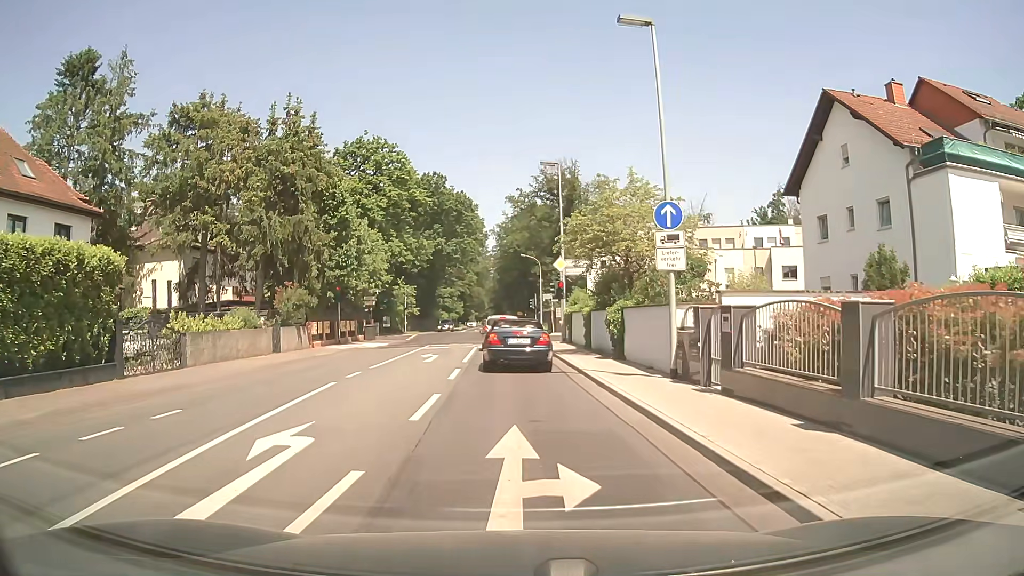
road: secondary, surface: asphalt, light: Day
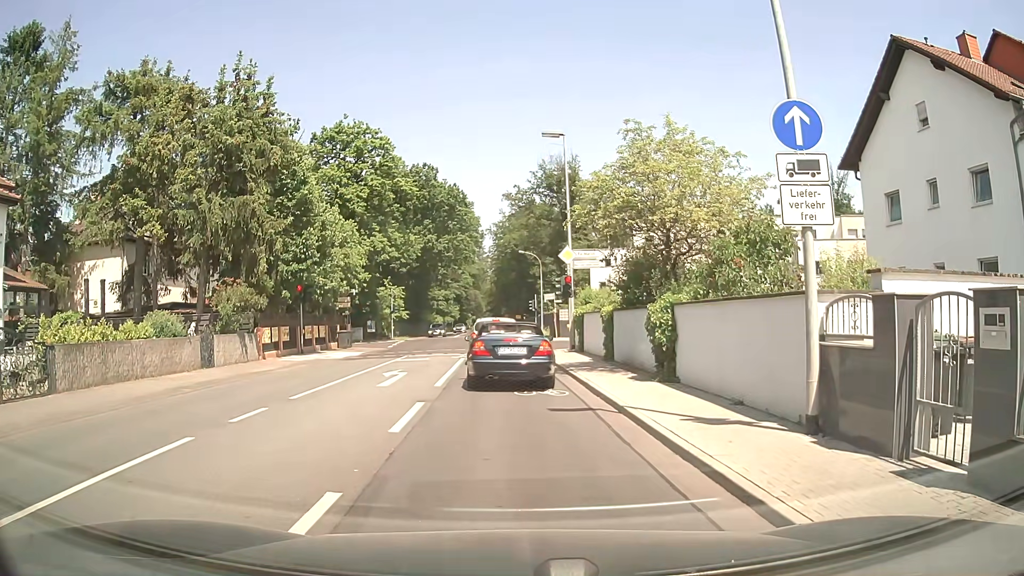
(-0.1, +6.3) m; -2°
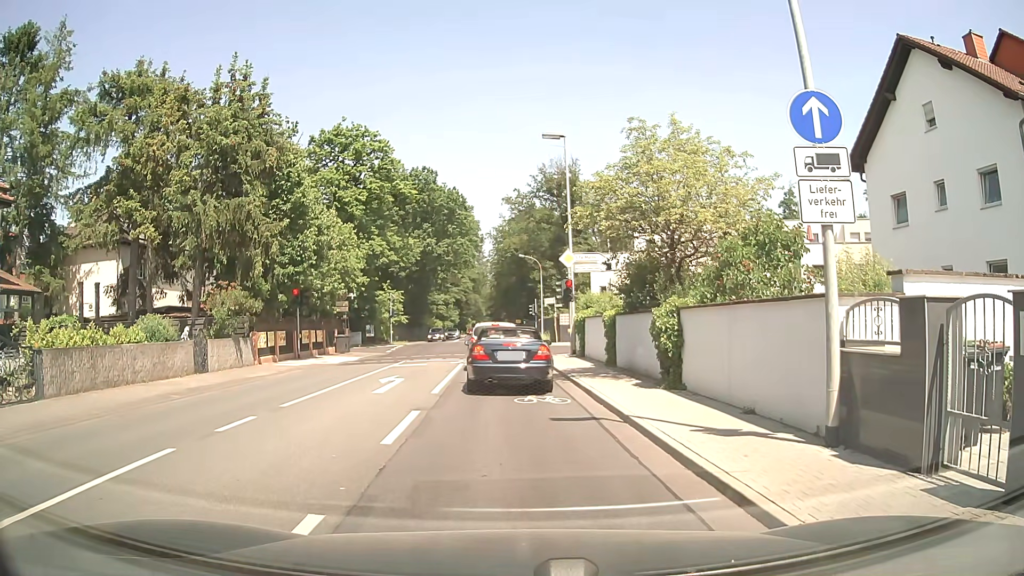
(0.0, +0.5) m; 0°
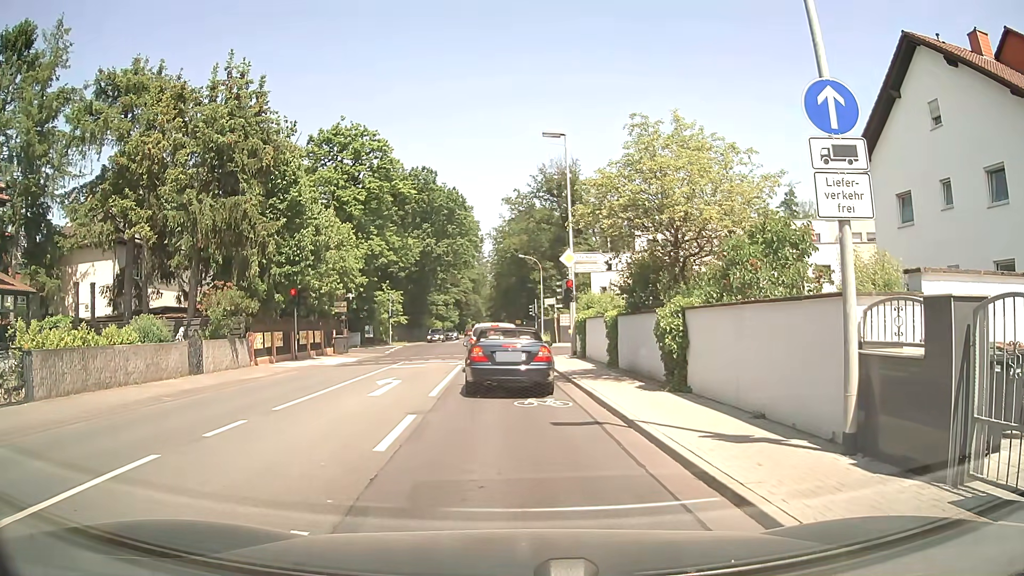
(0.0, +0.4) m; 0°
(0, +10) (0, +20) (0, +30) (-1, +40) (0, +50) (0, +60) (0, +70) (-1, +80) (-1, +90) (-1, +100) m
